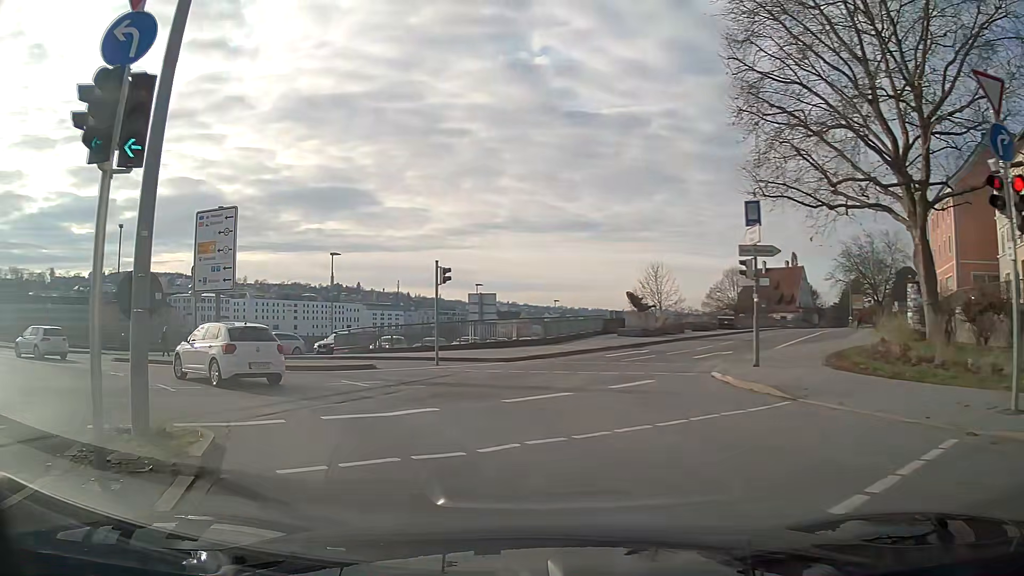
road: primary_link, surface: asphalt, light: Day
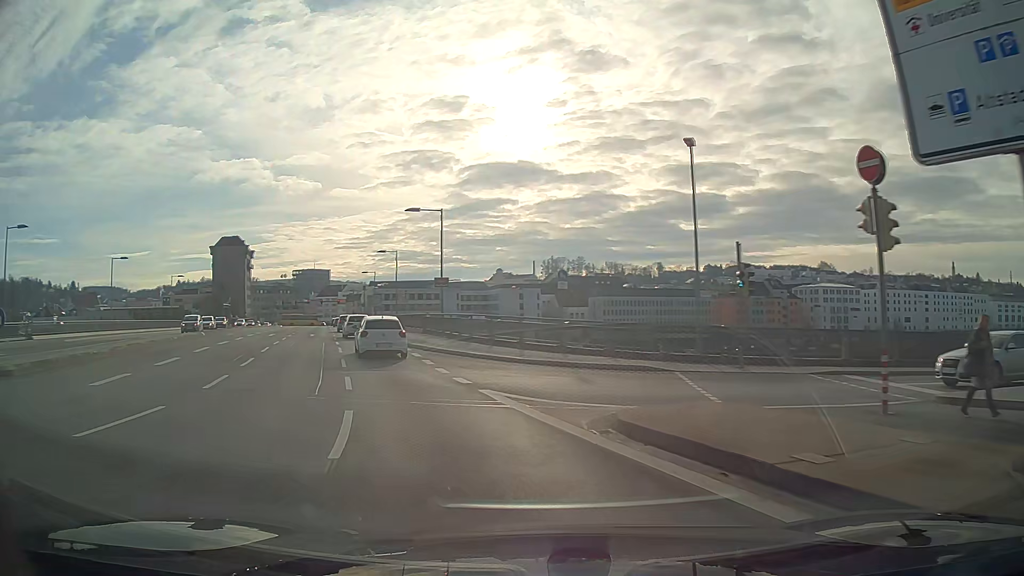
(-9.3, +17.9) m; -52°
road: primary
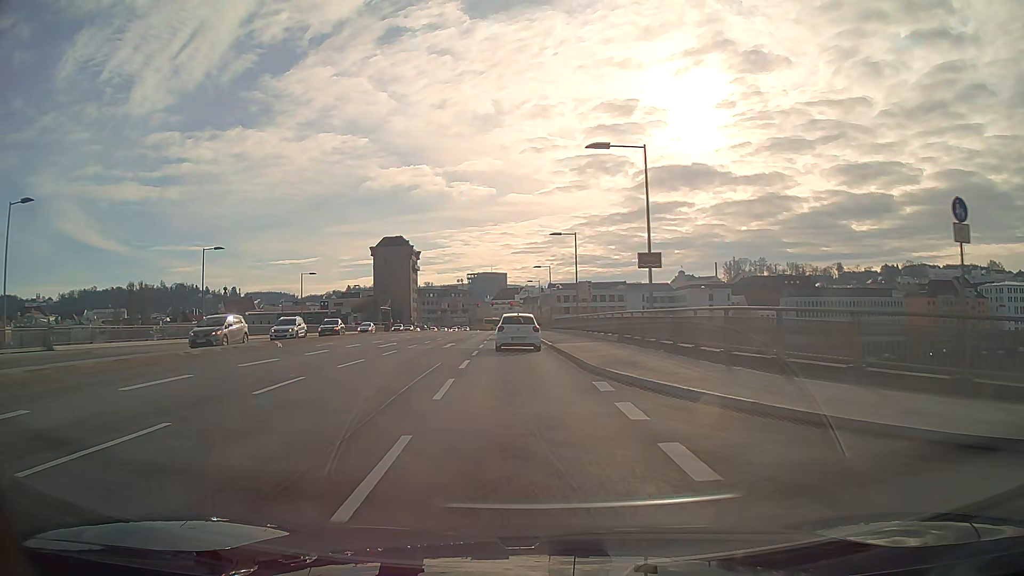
(-2.2, +15.8) m; -12°
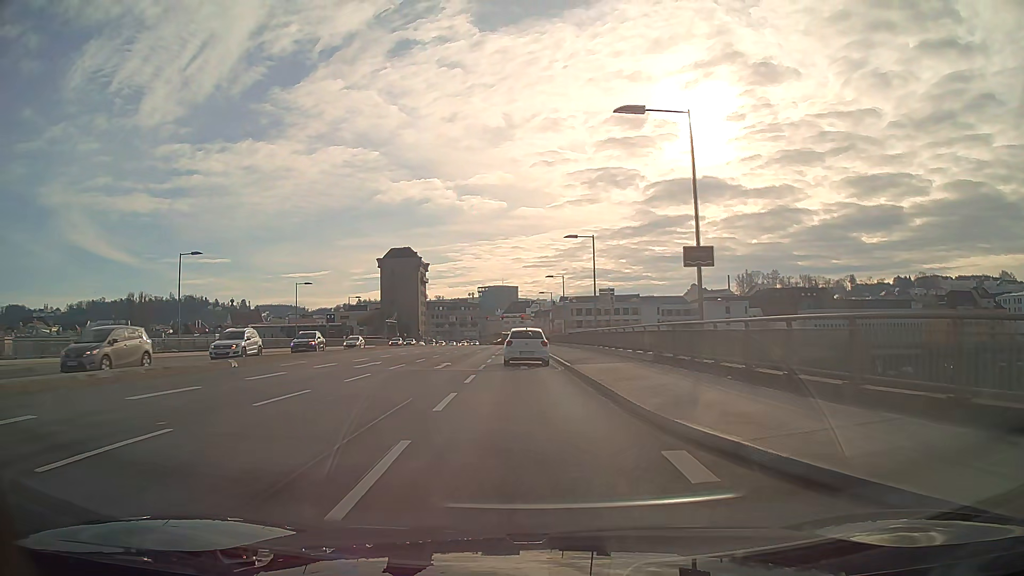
(0.0, +6.1) m; -1°
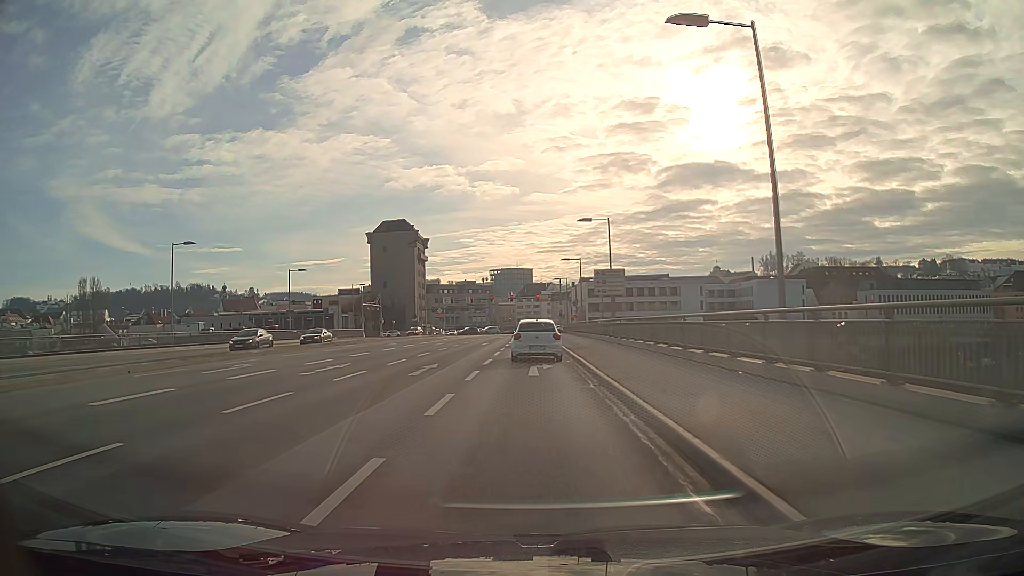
(-0.5, +31.8) m; -1°
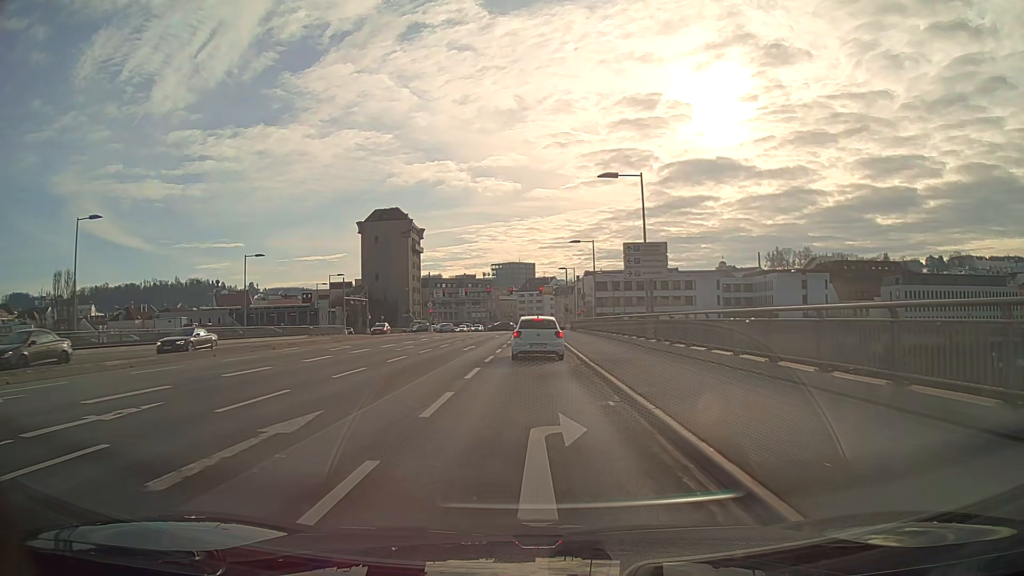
(0.0, +12.2) m; 0°
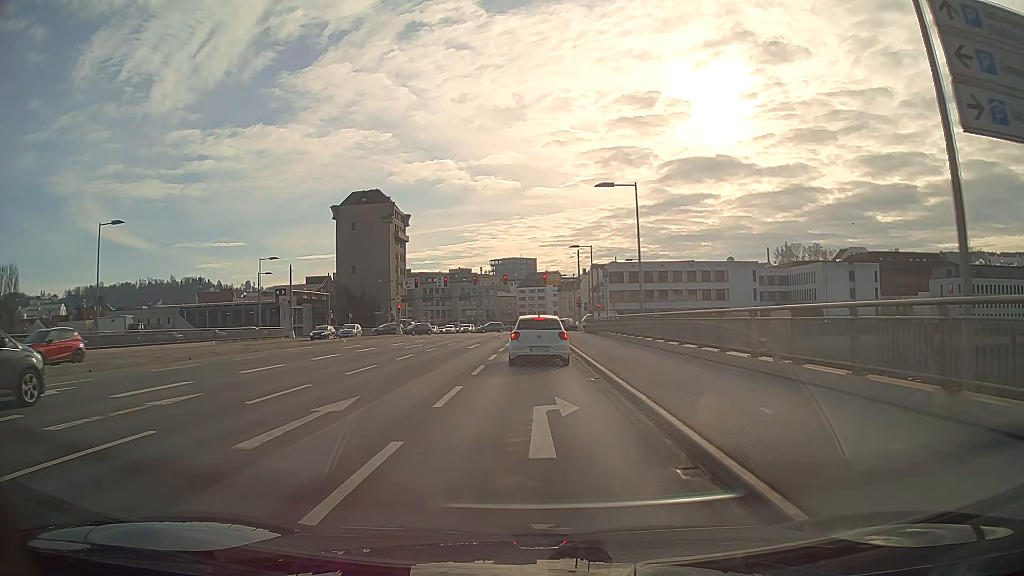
(0.0, +22.9) m; 0°
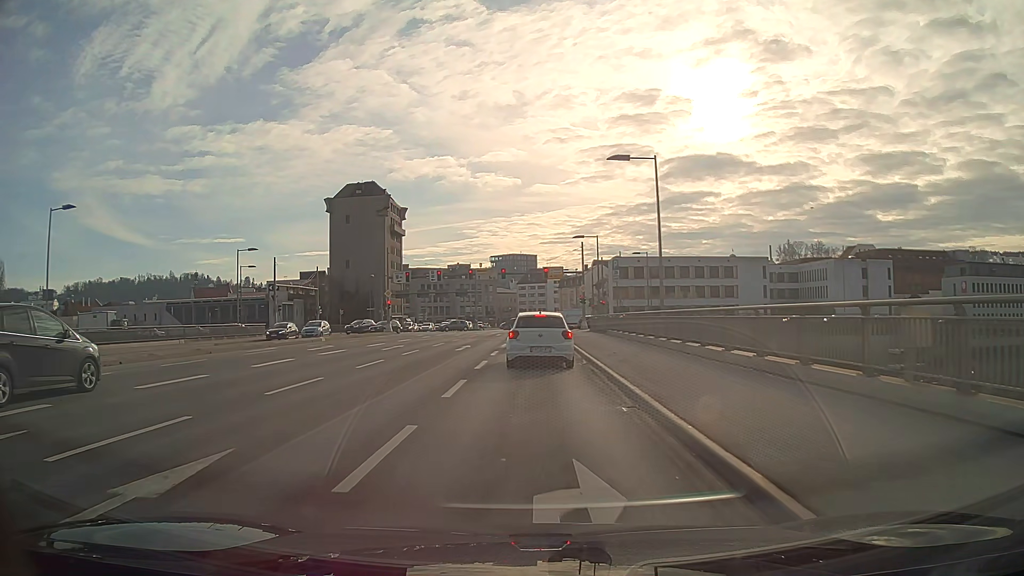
(0.0, +5.1) m; 0°
(0, +10) (0, +20) (0, +30) (0, +40) (0, +50) (0, +60) (+4, +69) (+13, +74) (+22, +76) (+32, +76) m
